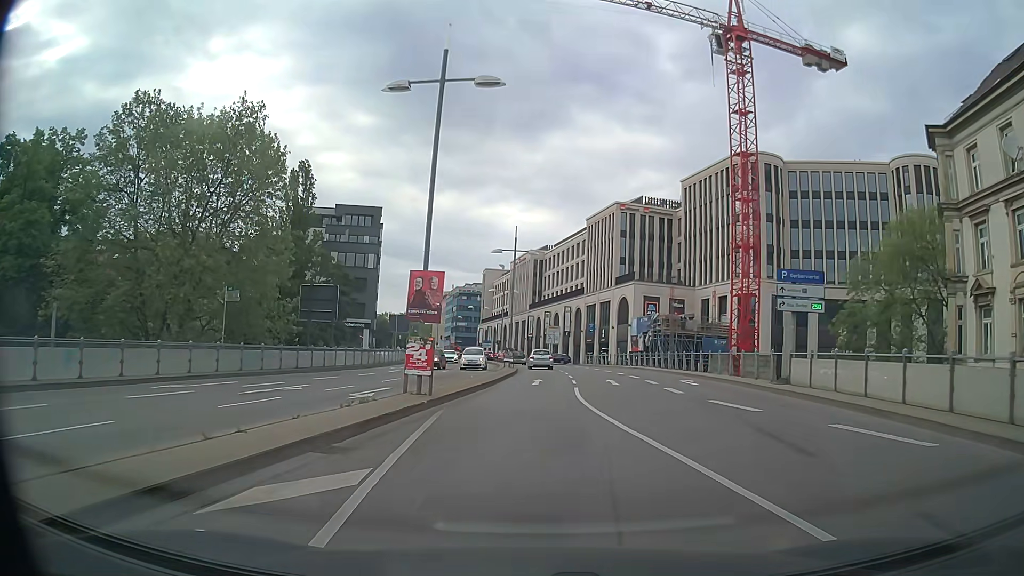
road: primary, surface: asphalt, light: Day
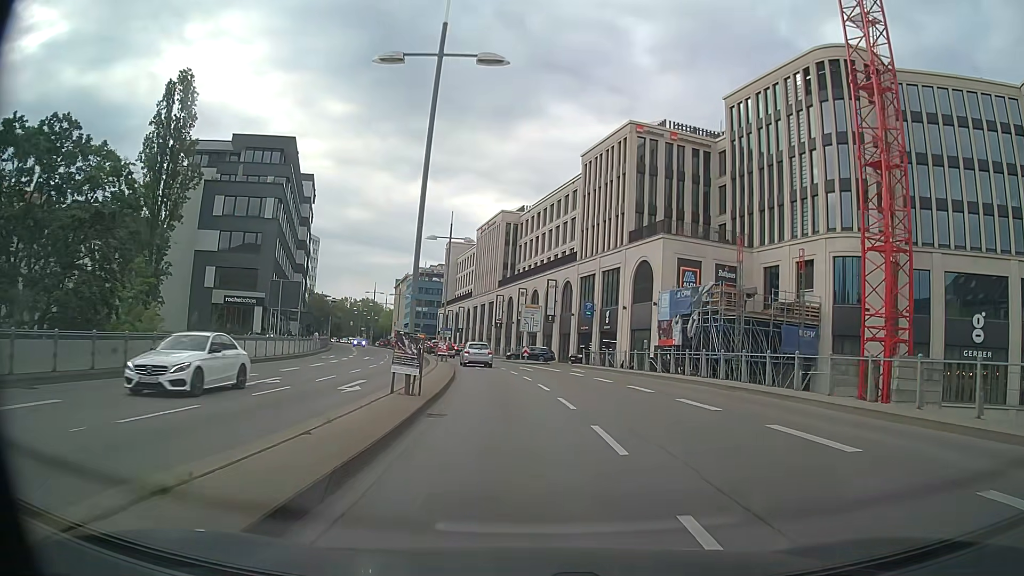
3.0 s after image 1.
(+0.5, +30.1) m; +2°
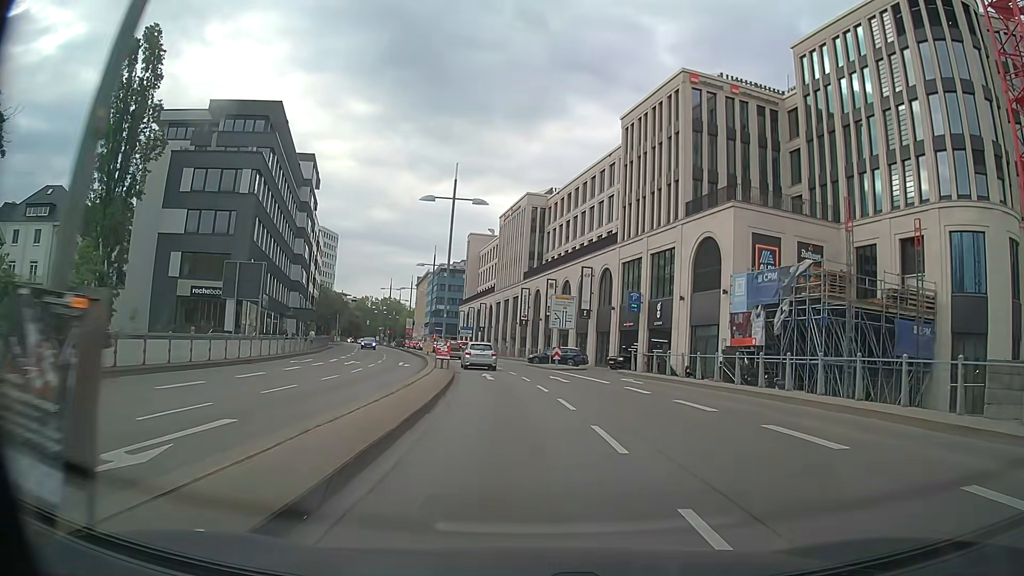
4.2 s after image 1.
(-0.2, +11.7) m; -3°
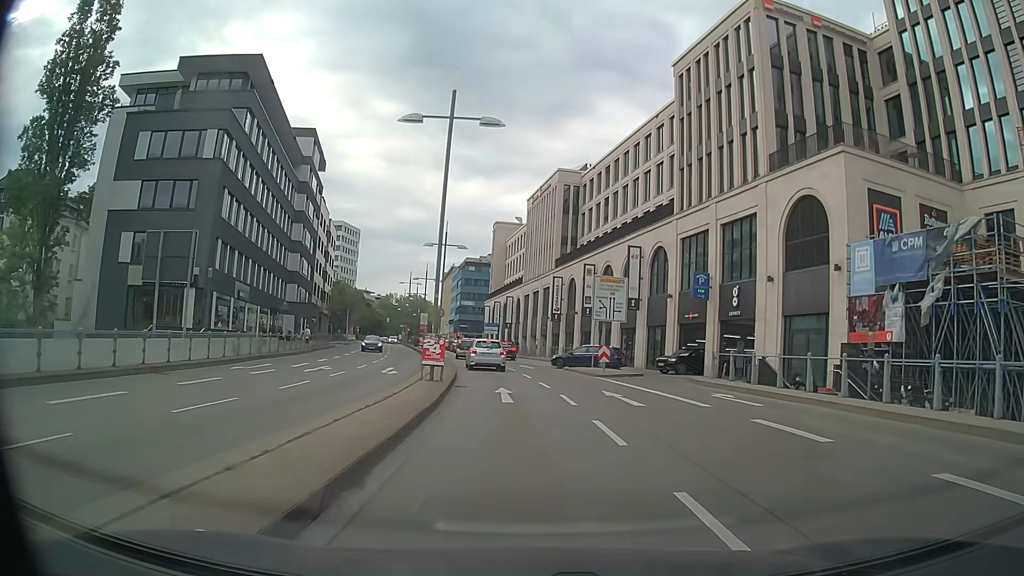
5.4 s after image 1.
(-0.2, +11.3) m; -2°
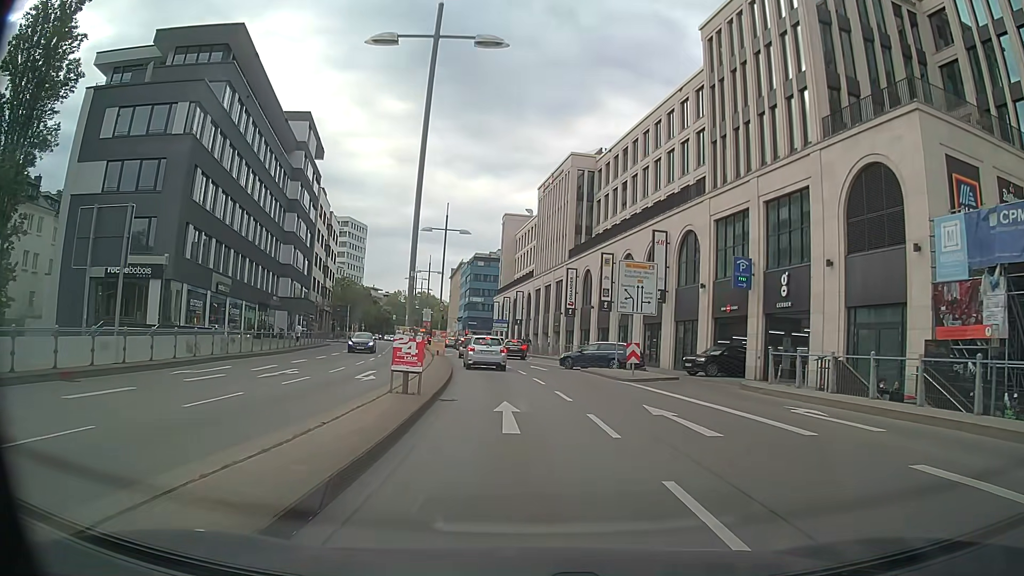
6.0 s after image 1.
(-0.1, +5.6) m; -1°
